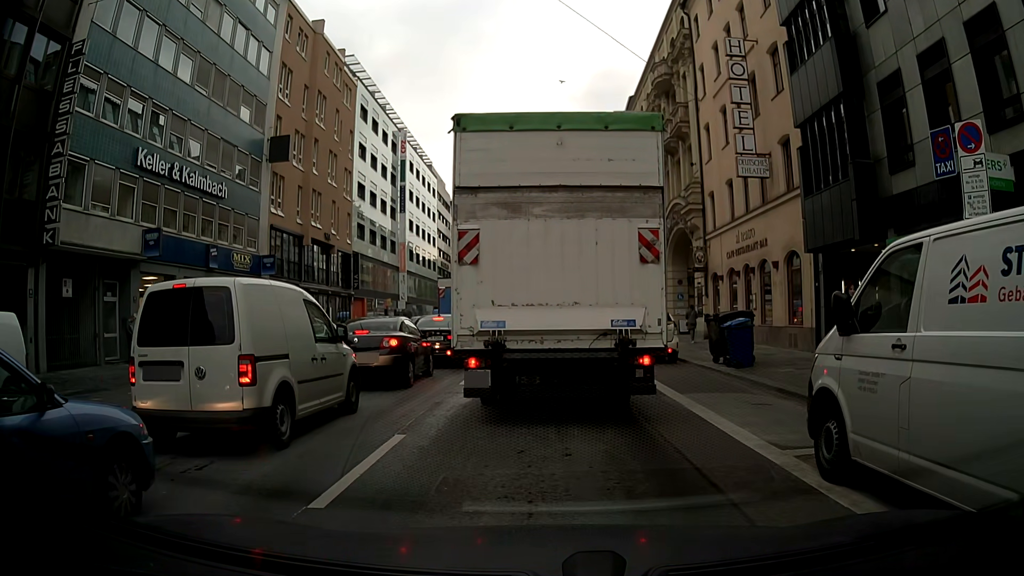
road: secondary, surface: asphalt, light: Day
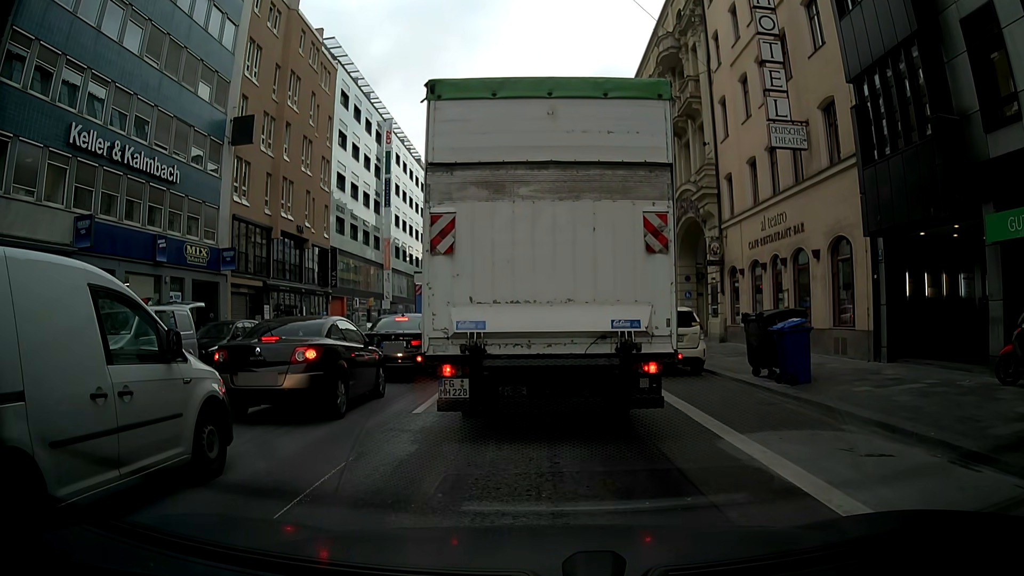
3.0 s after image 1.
(+0.1, +4.0) m; +2°
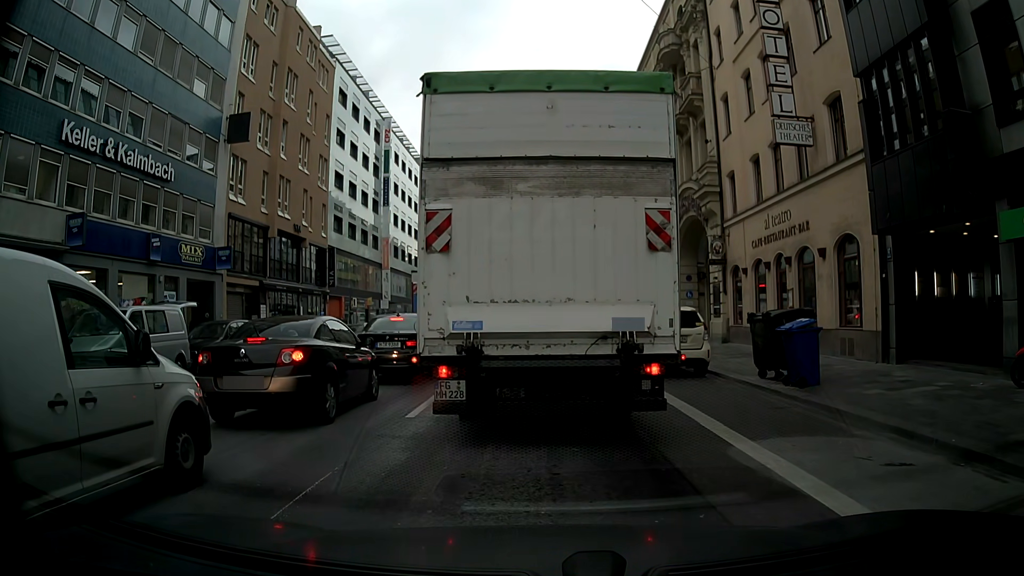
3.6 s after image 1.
(0.0, +0.4) m; 0°
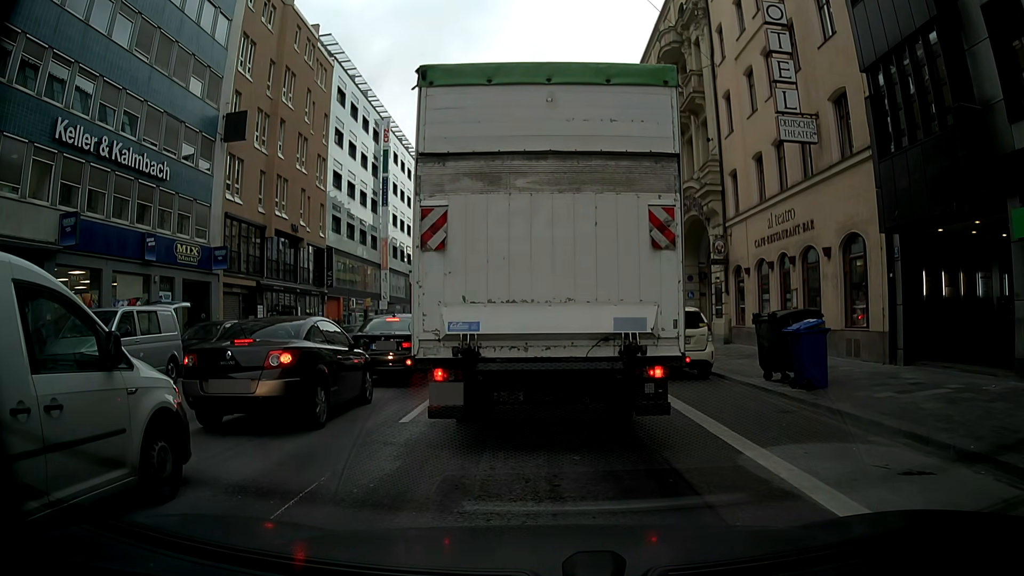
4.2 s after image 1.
(0.0, +0.4) m; 0°
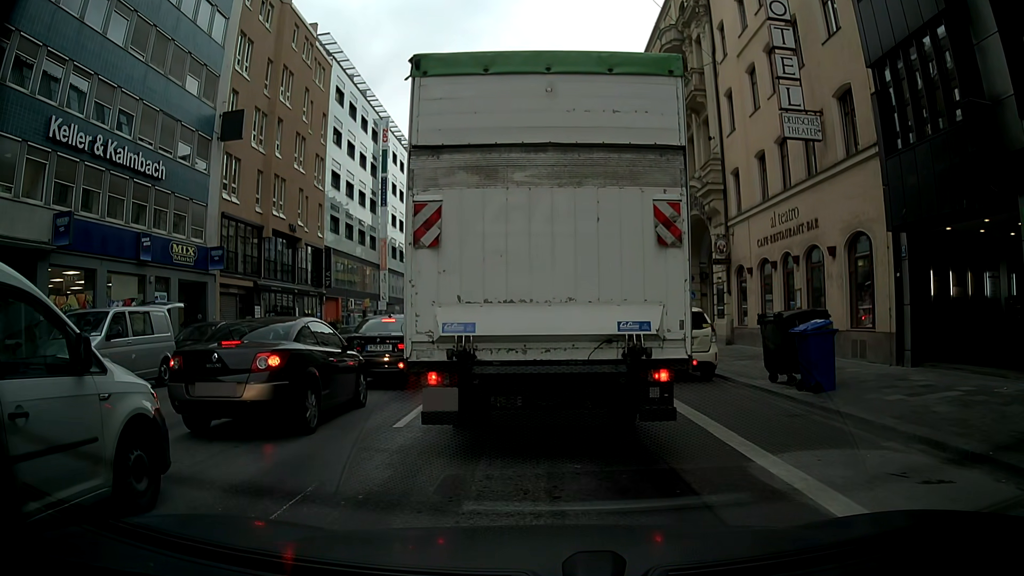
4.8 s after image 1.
(0.0, +0.3) m; 0°
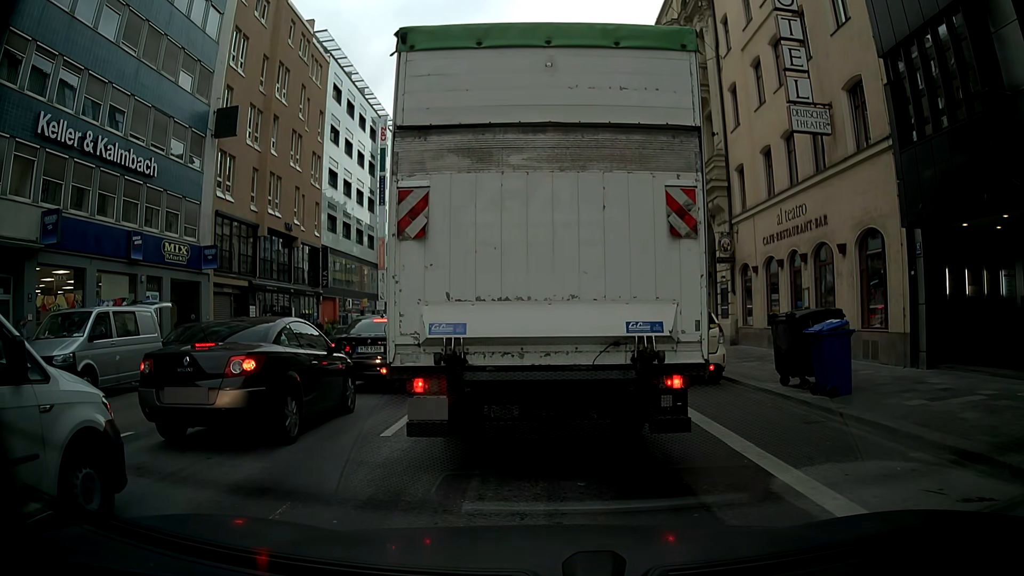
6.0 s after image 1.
(0.0, +0.6) m; 0°
